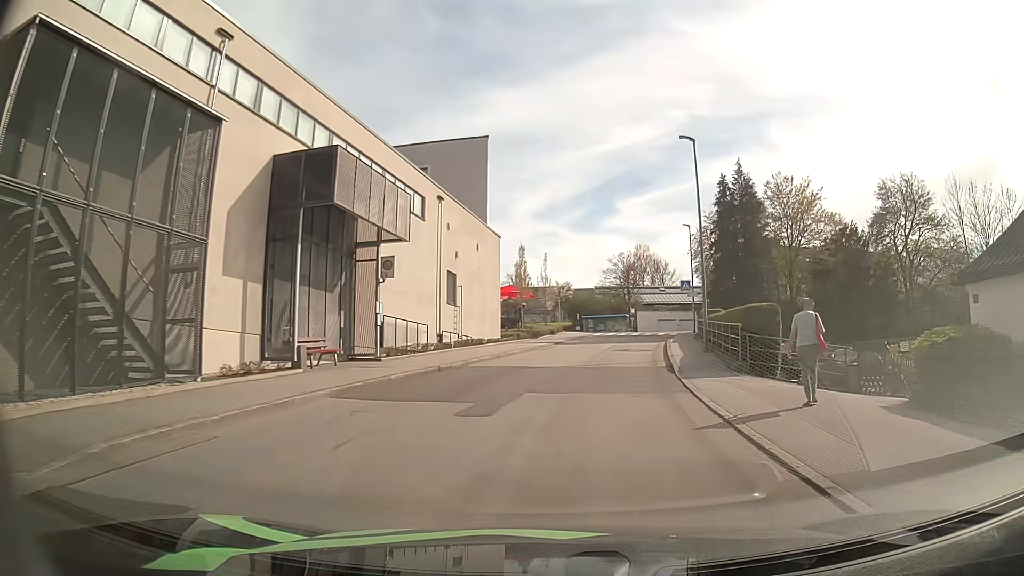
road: unclassified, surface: asphalt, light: Day
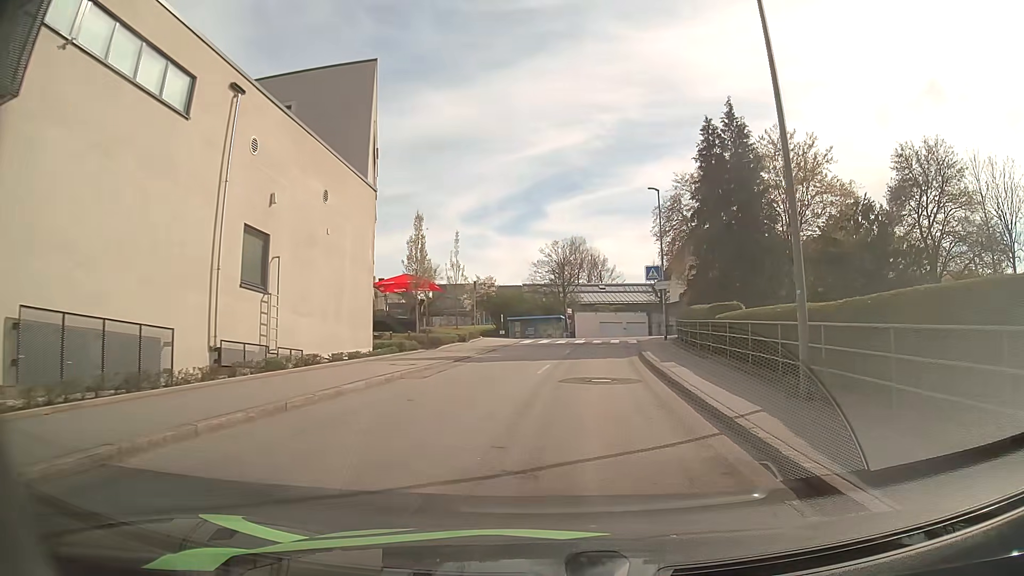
(+0.8, +15.3) m; +5°
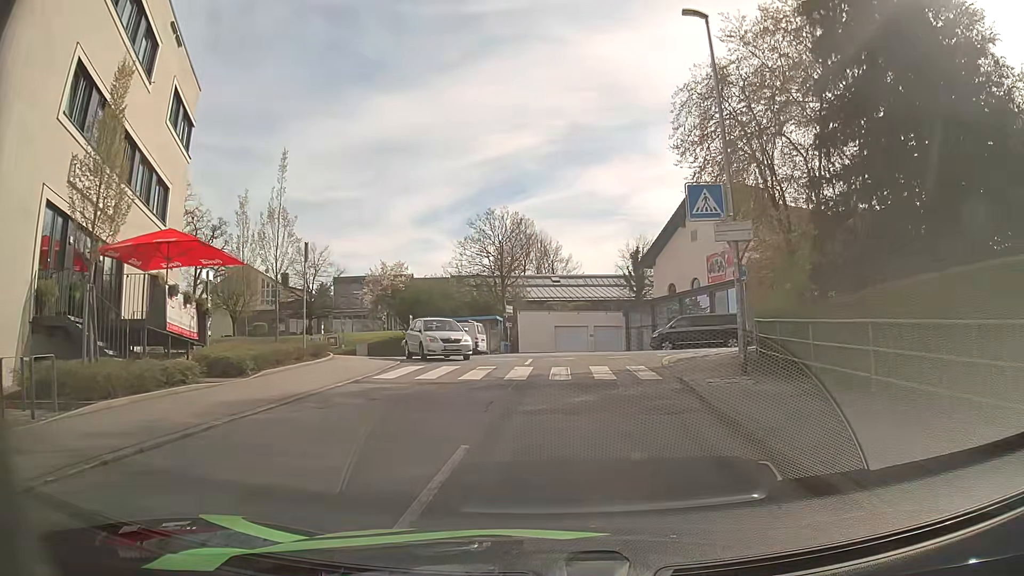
(+1.3, +21.9) m; +5°
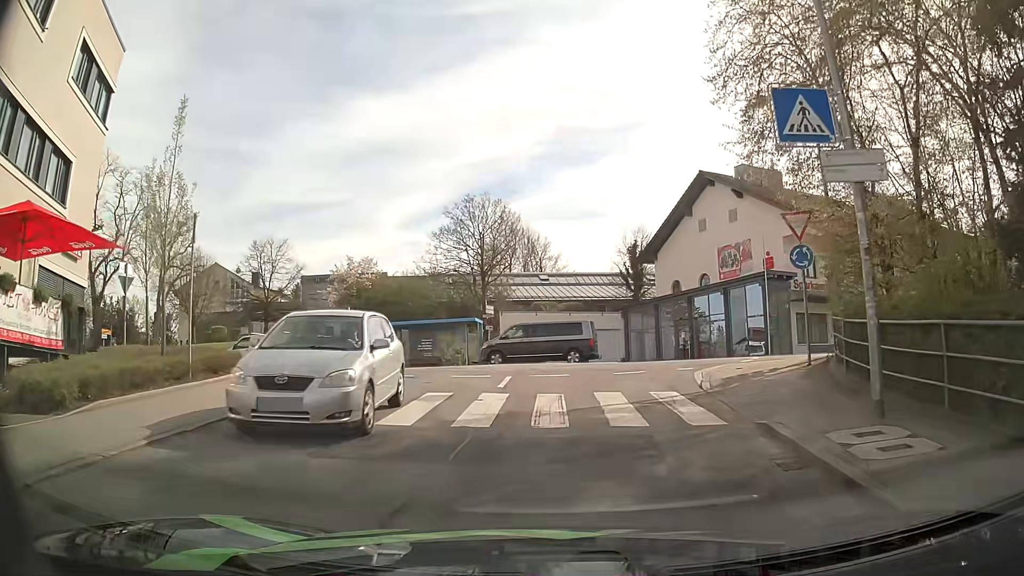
(+0.1, +6.2) m; +1°
